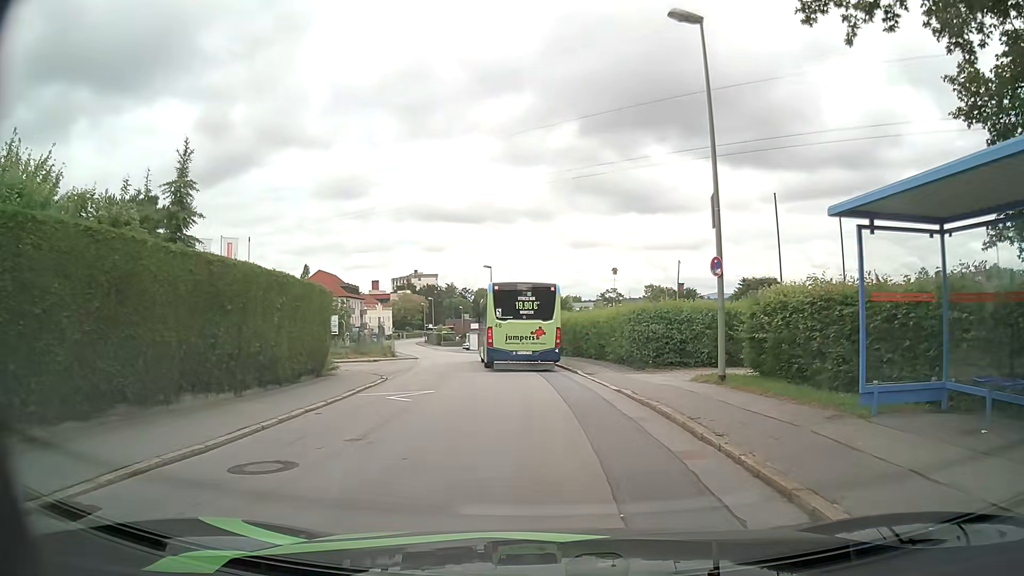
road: residential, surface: asphalt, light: Day
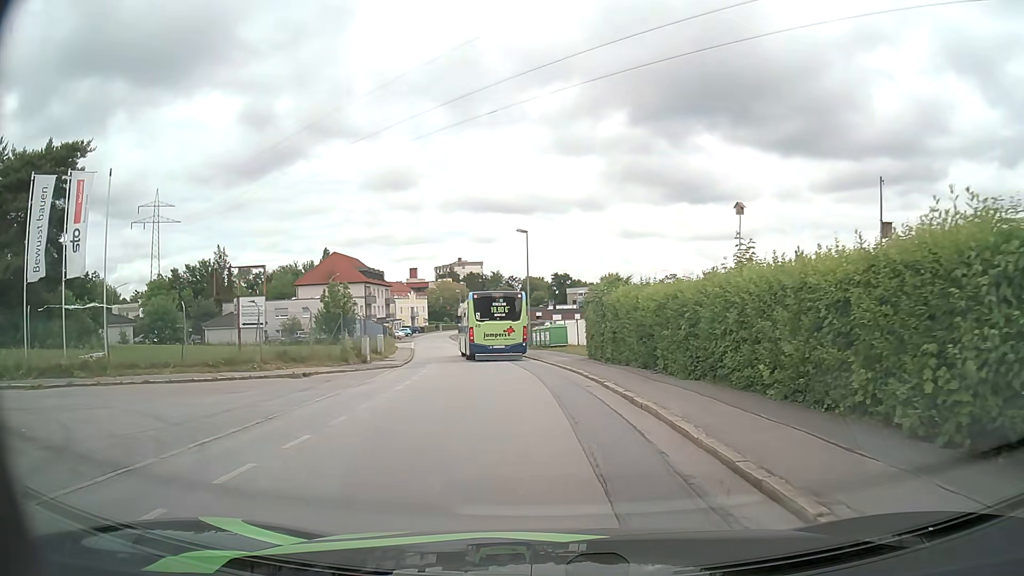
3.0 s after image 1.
(-0.3, +19.2) m; -4°
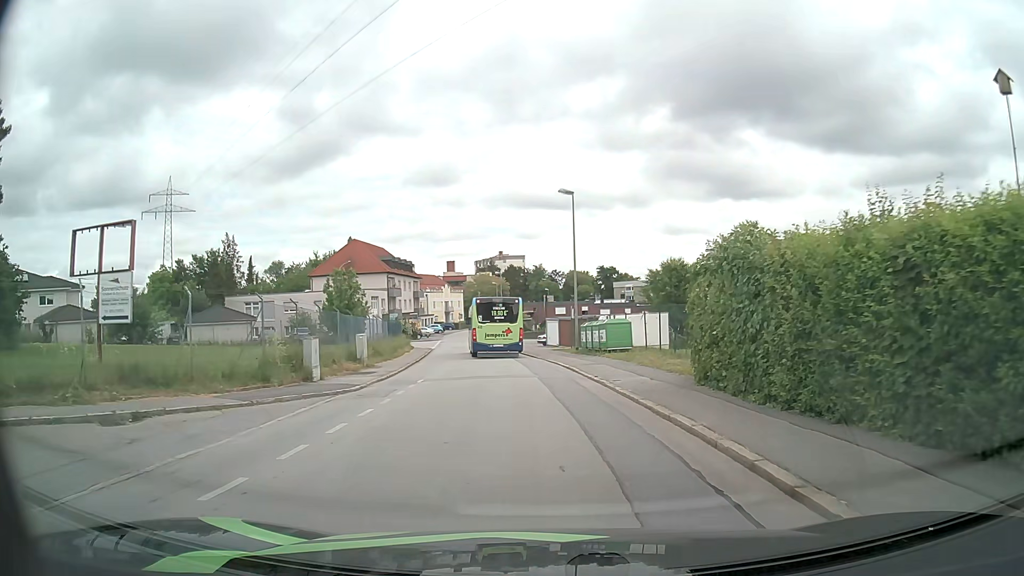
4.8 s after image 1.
(-0.4, +12.8) m; -4°
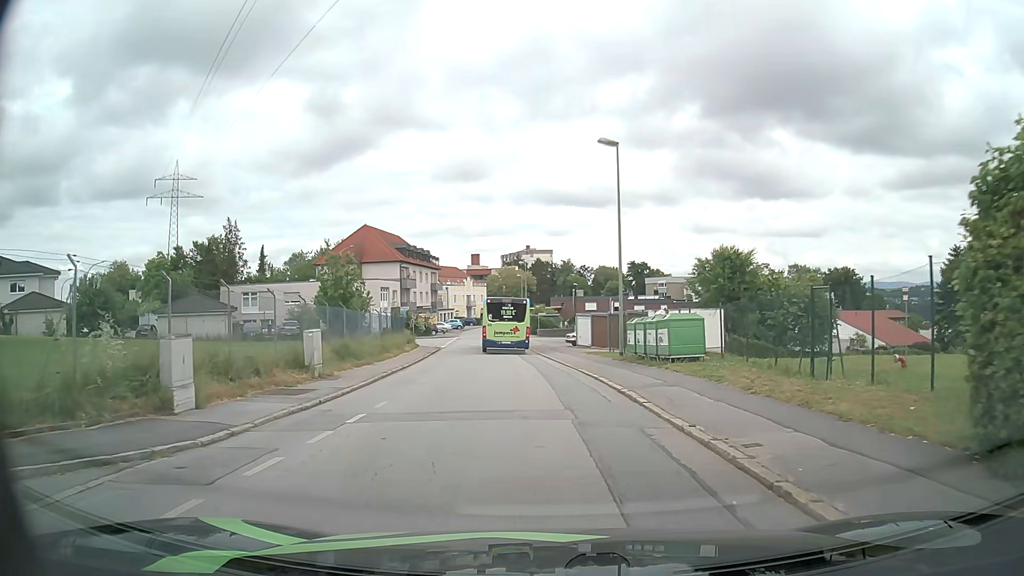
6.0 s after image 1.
(-0.2, +9.1) m; -2°
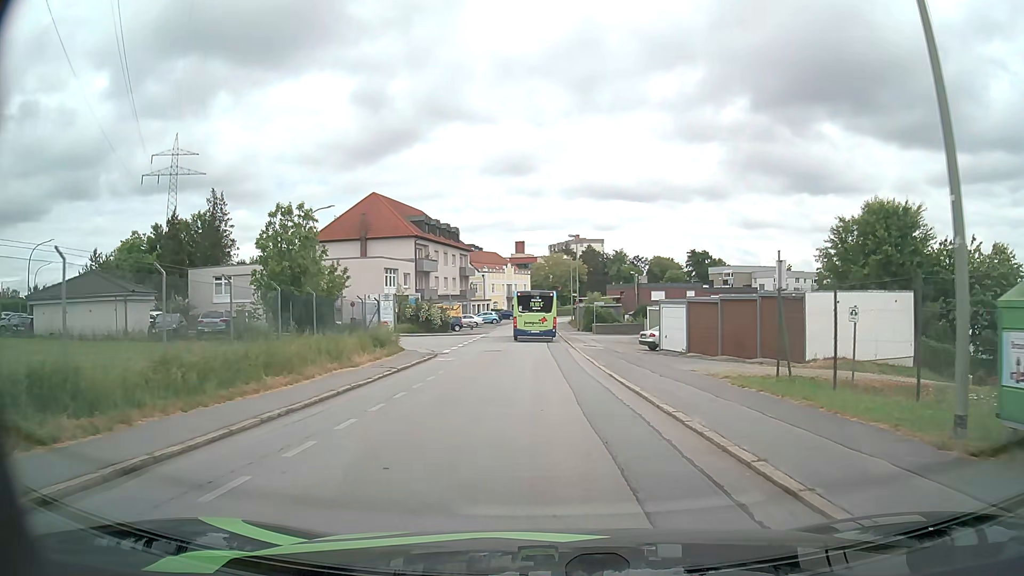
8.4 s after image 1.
(-0.6, +19.3) m; -3°
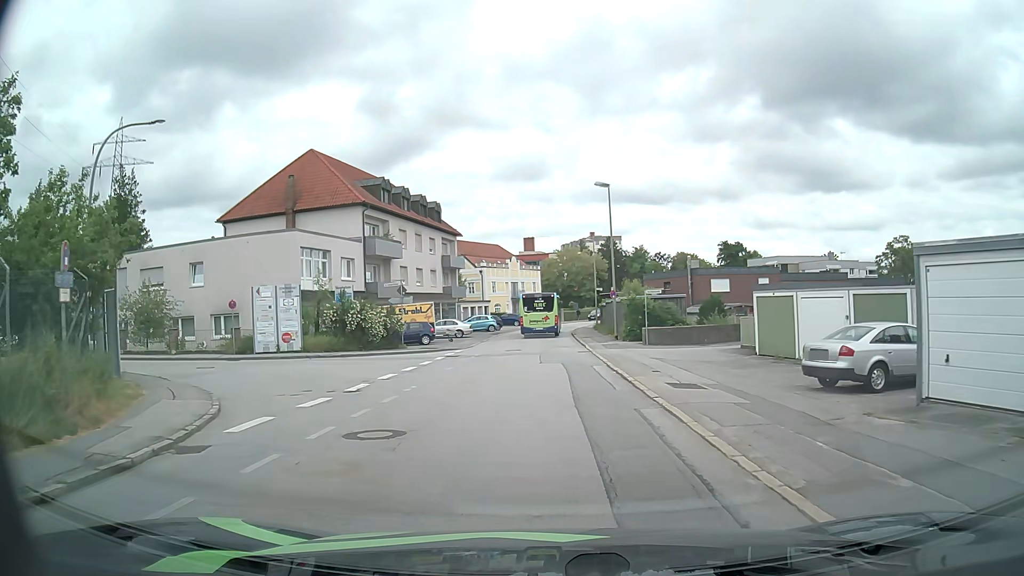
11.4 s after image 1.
(-0.3, +22.7) m; -1°
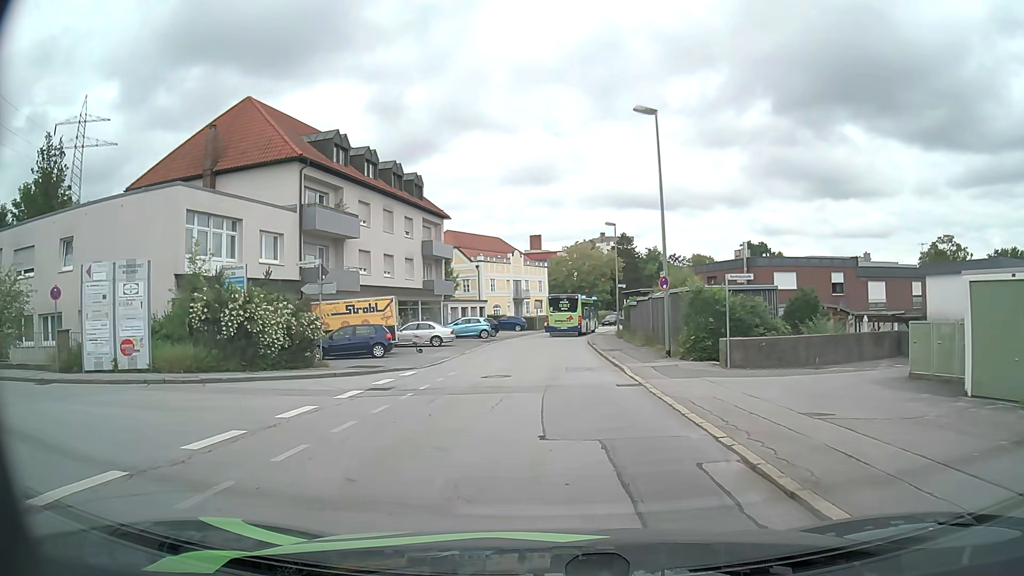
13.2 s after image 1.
(-0.2, +13.4) m; -1°
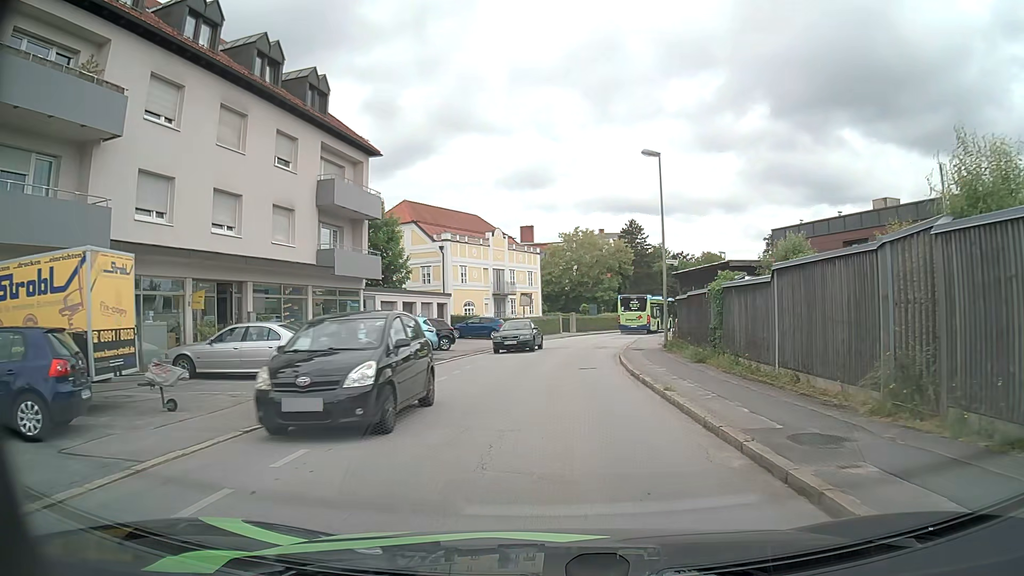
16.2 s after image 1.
(+0.1, +22.1) m; 0°
